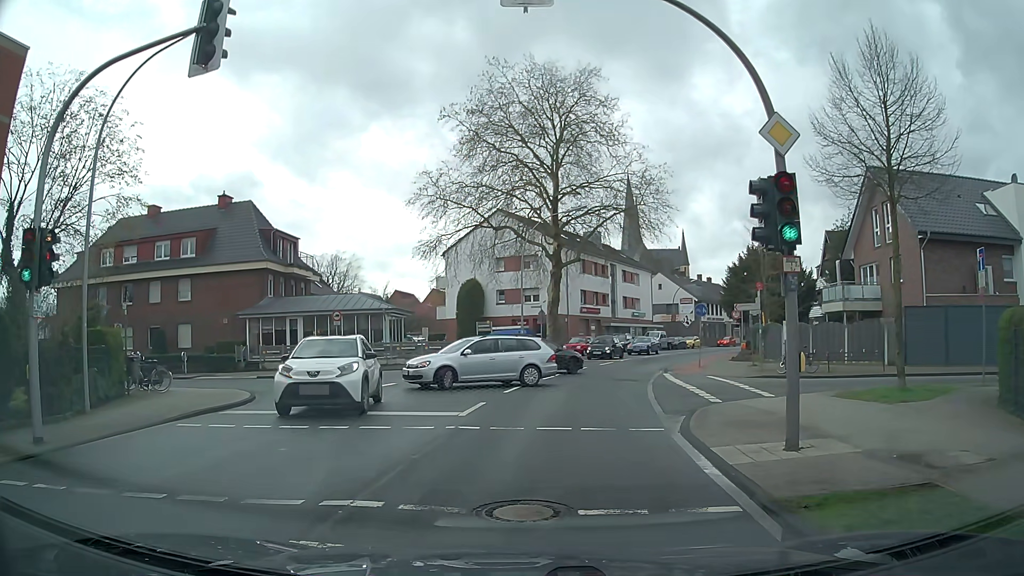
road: secondary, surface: asphalt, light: Day
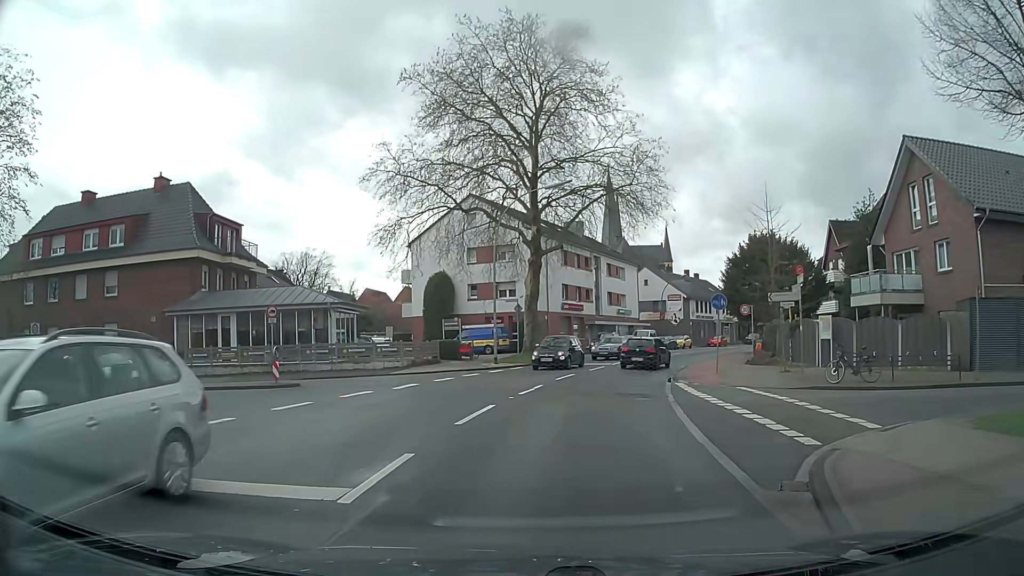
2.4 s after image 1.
(-0.1, +6.9) m; +1°
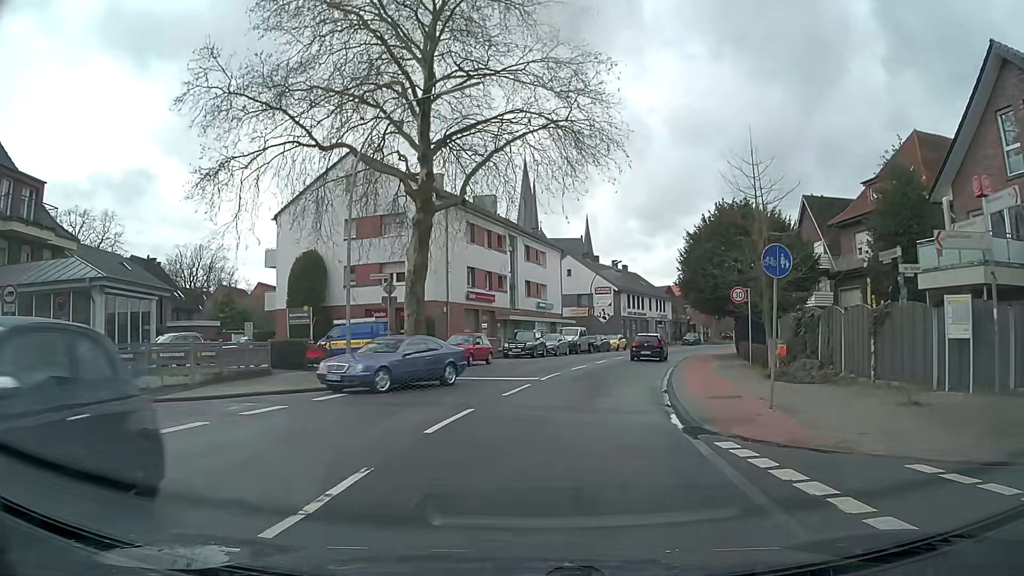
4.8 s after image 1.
(+0.6, +13.7) m; +5°
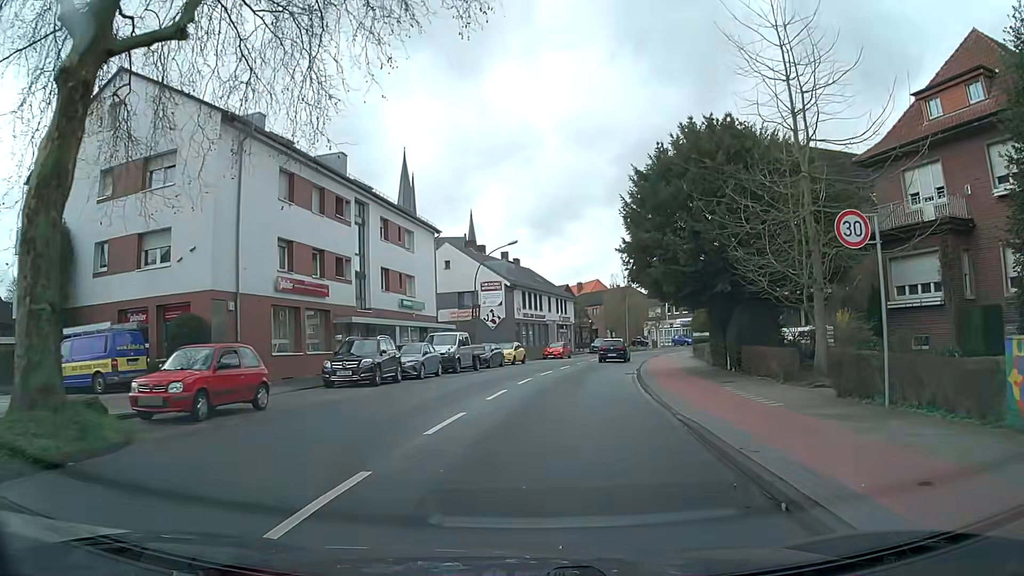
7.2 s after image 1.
(+1.4, +16.8) m; +11°
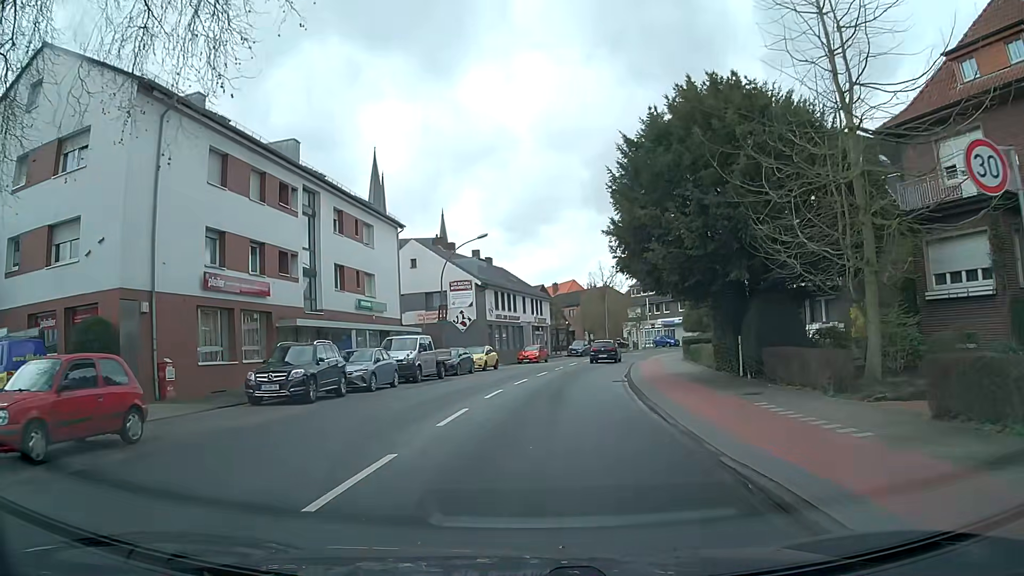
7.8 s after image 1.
(+0.1, +4.3) m; +2°
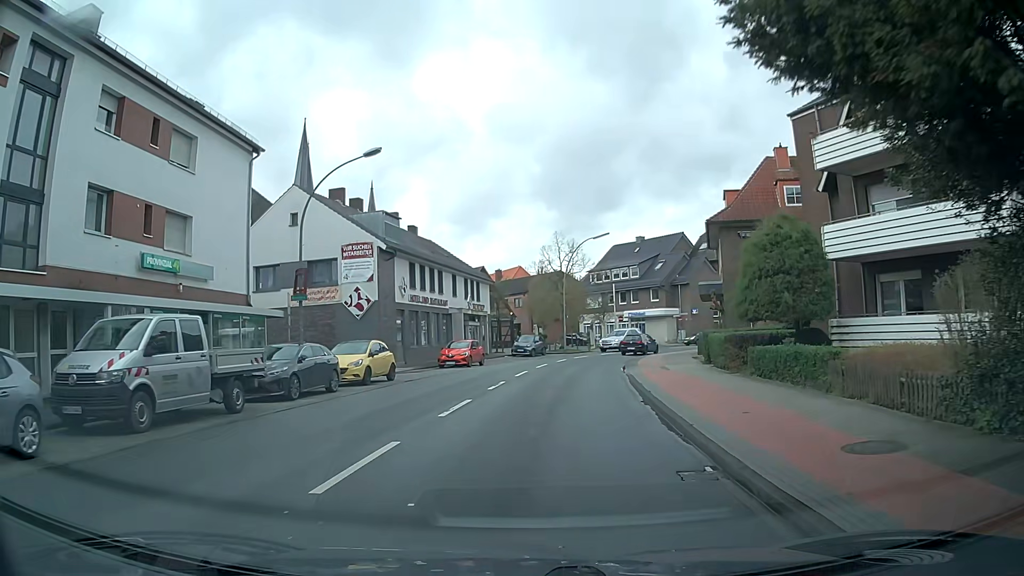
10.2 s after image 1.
(+0.6, +17.5) m; +5°
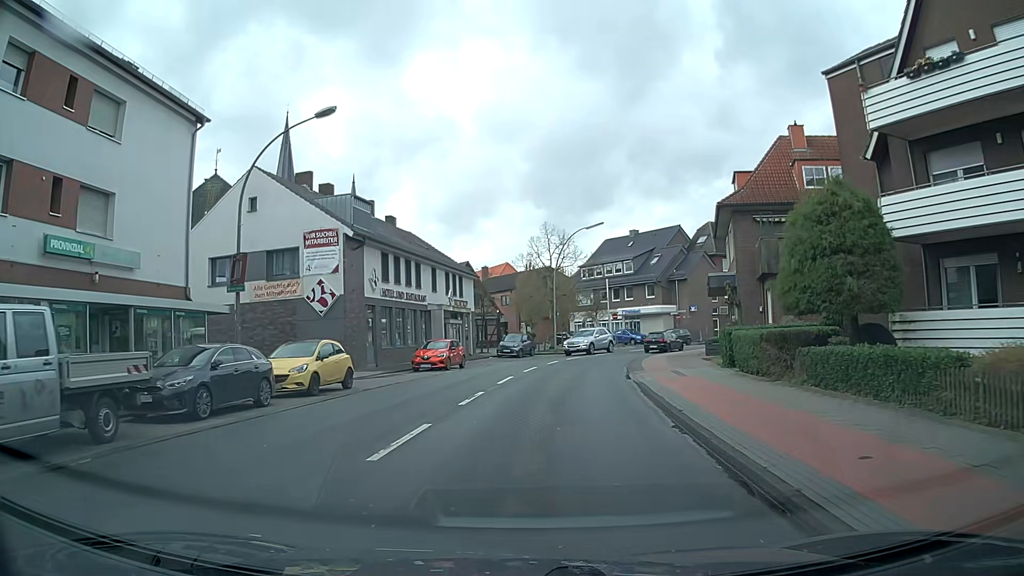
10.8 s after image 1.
(0.0, +4.4) m; +1°
